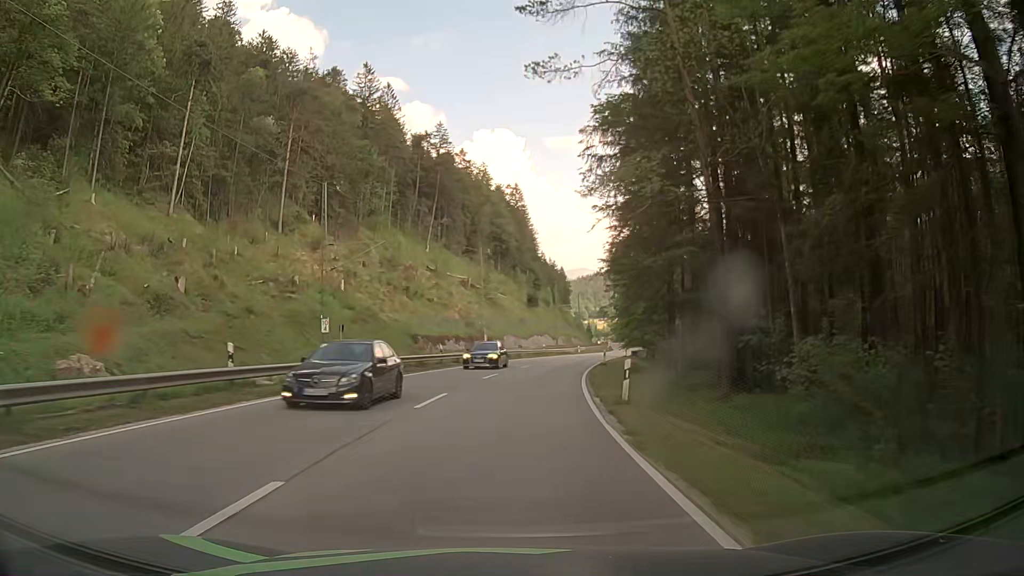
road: primary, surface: asphalt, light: Day
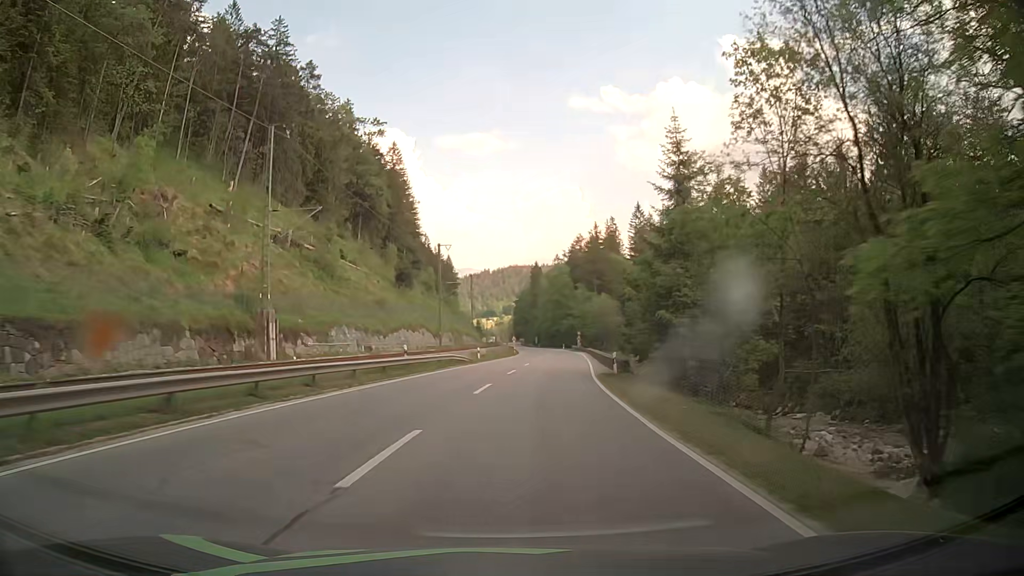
(+3.3, +43.0) m; +10°
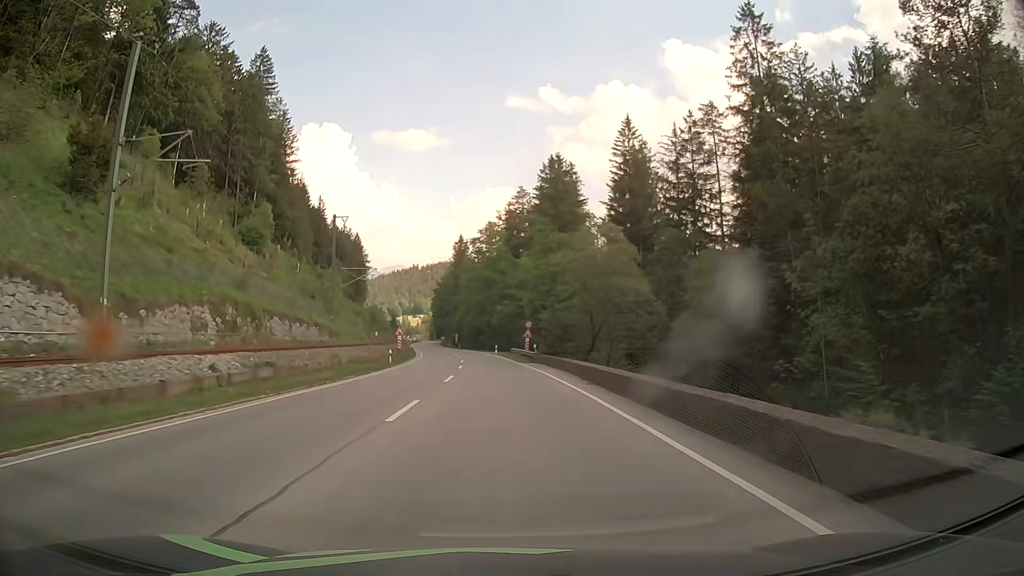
(+4.0, +53.8) m; +6°
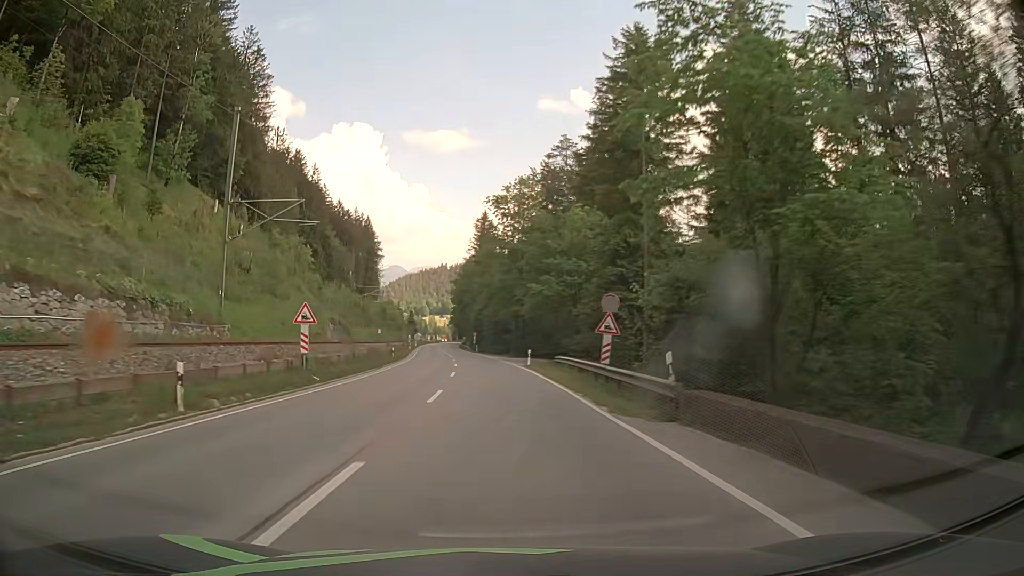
(-0.5, +32.3) m; -2°
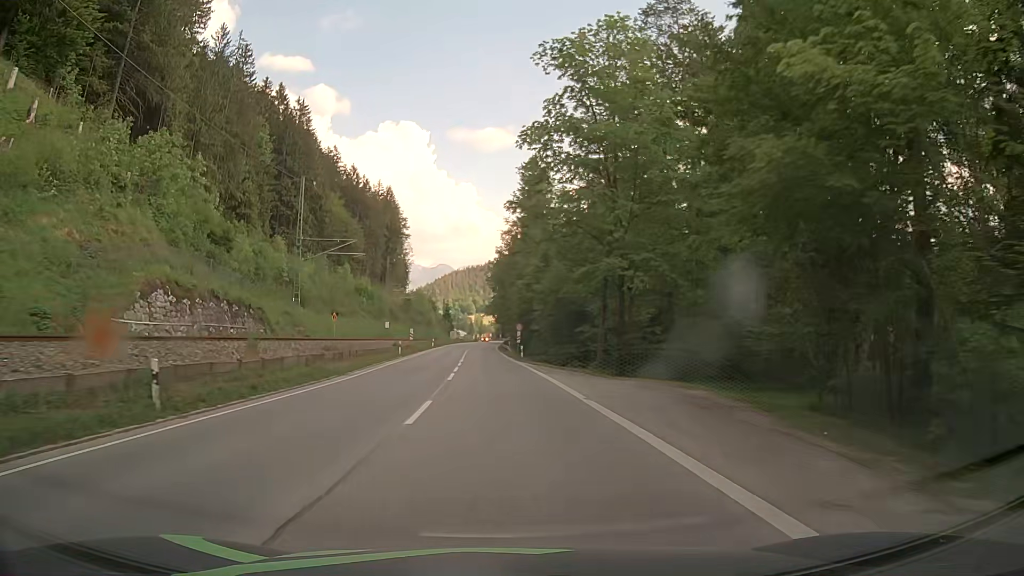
(-1.4, +40.2) m; -4°
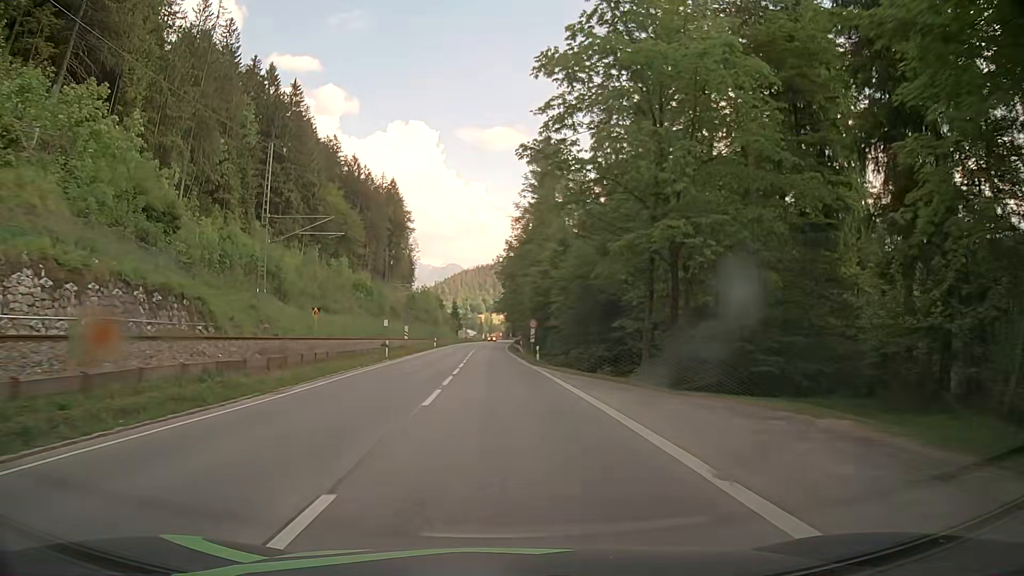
(-0.1, +9.4) m; -2°
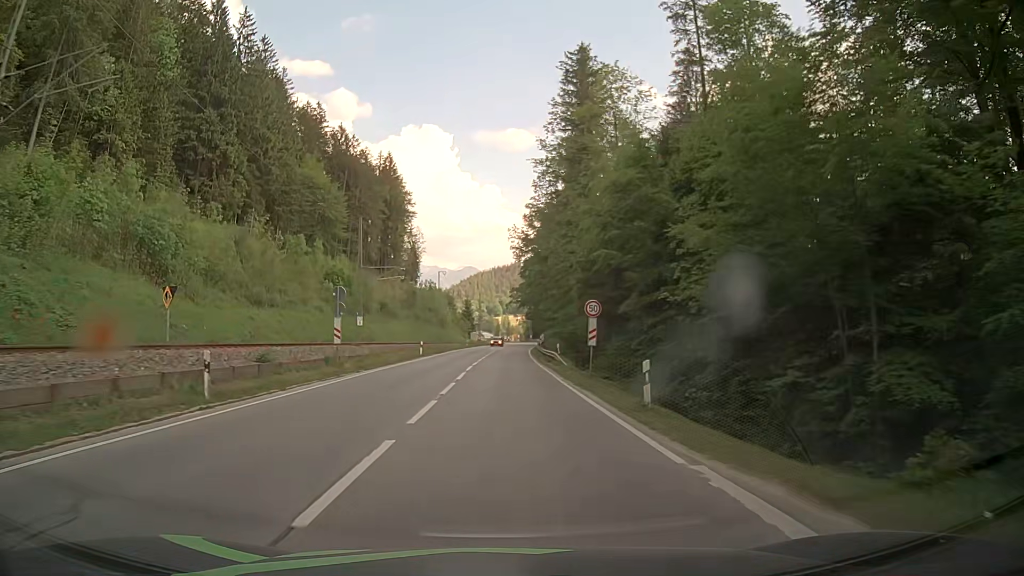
(-0.2, +26.5) m; -2°
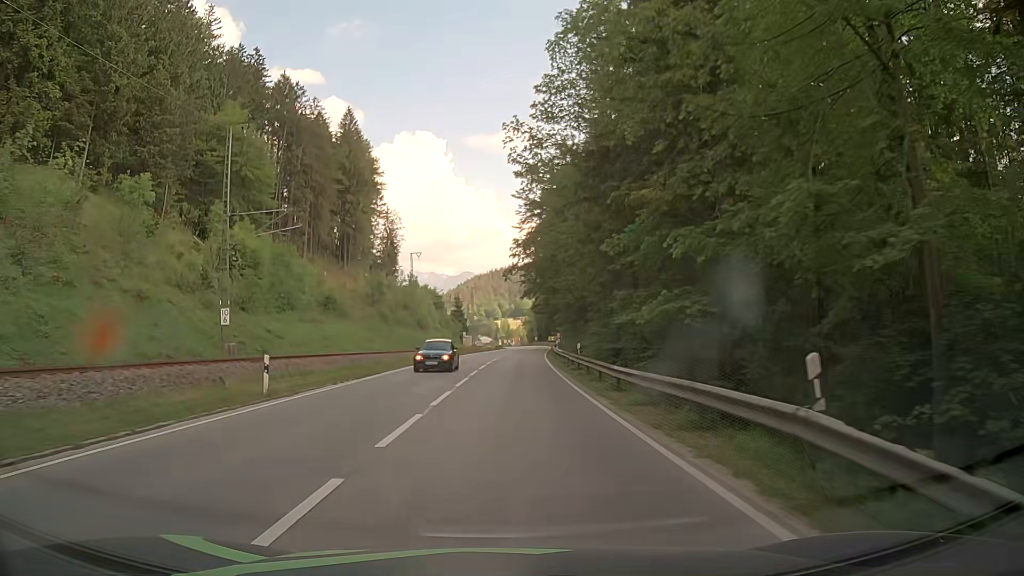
(+0.4, +32.4) m; 0°
(0, +10) (0, +20) (0, +30) (+1, +40) (+1, +50) (+2, +60) (+2, +70) (+3, +80) (+4, +90) (+5, +100) m
